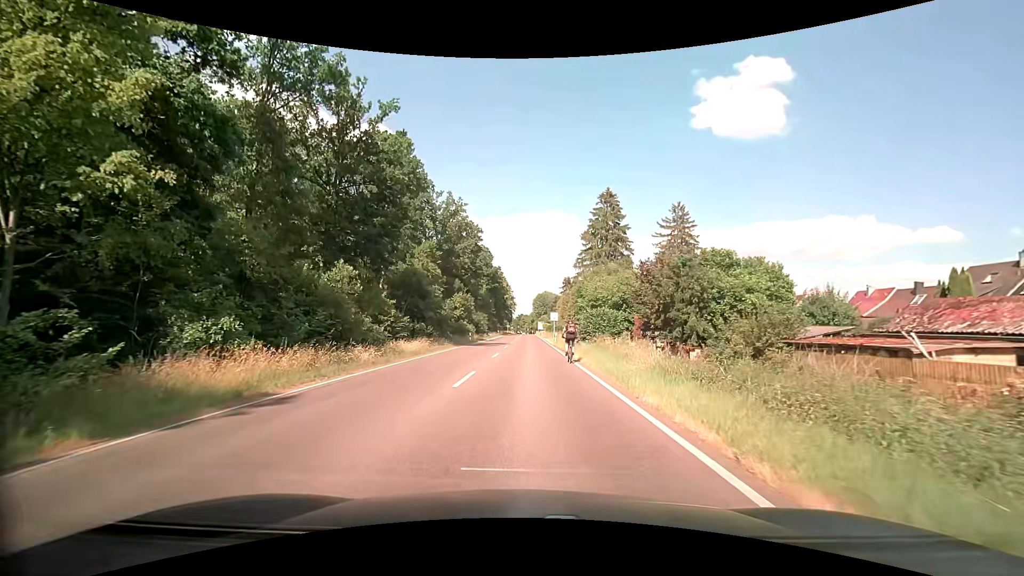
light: Day
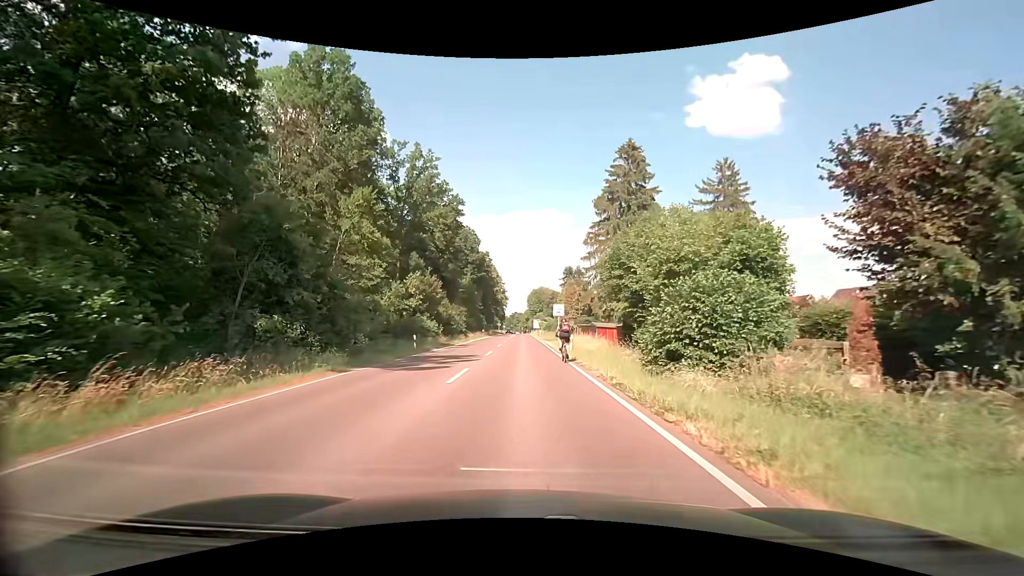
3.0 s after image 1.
(+0.2, +23.7) m; +1°
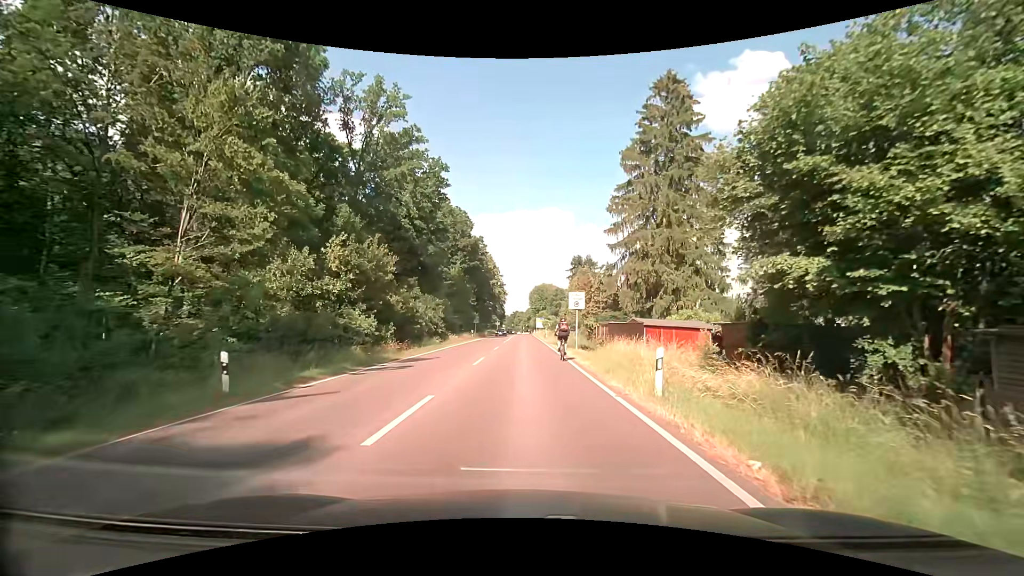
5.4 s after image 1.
(-0.1, +18.2) m; -1°
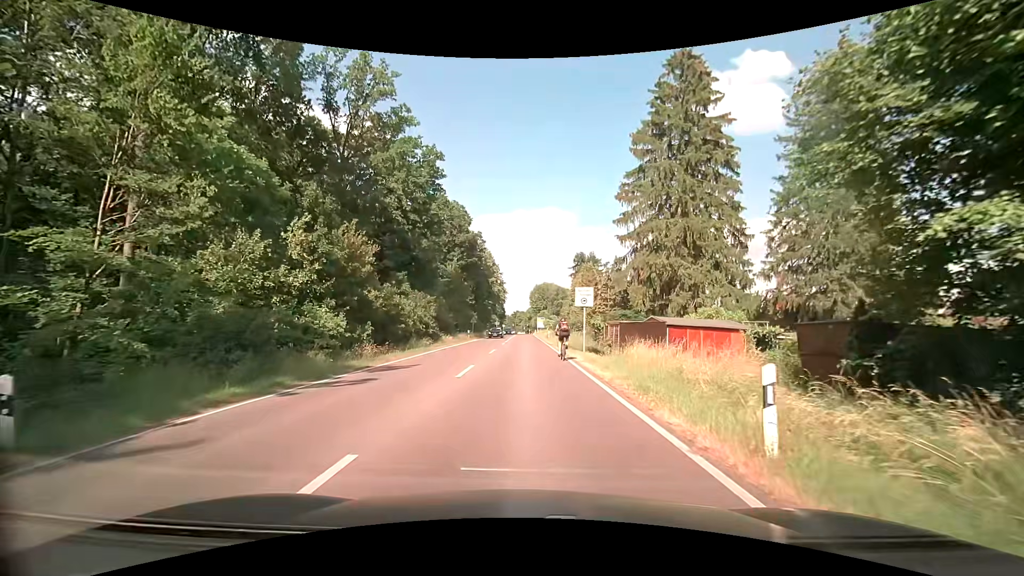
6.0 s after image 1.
(0.0, +4.4) m; 0°
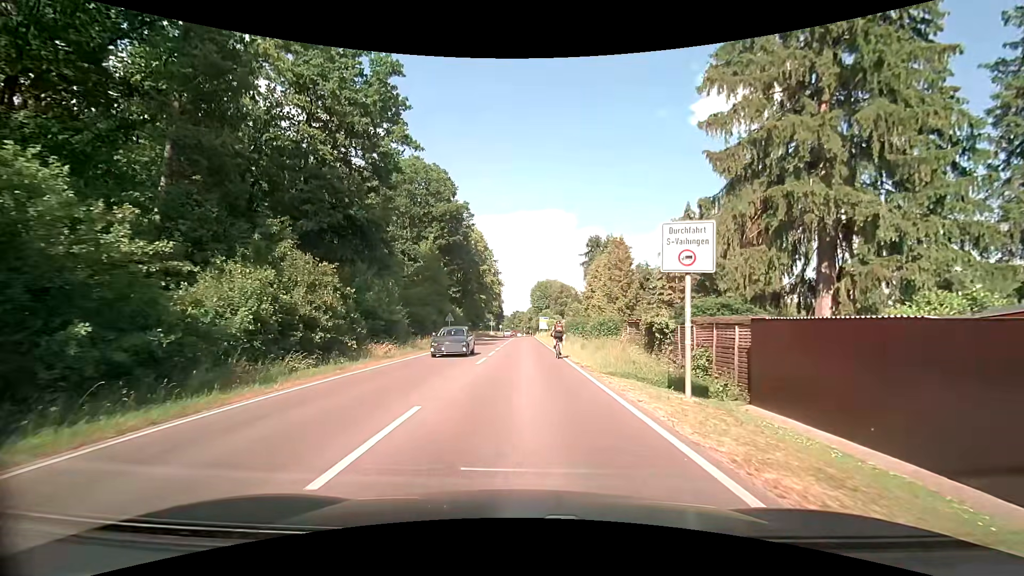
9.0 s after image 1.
(-0.2, +21.2) m; -1°
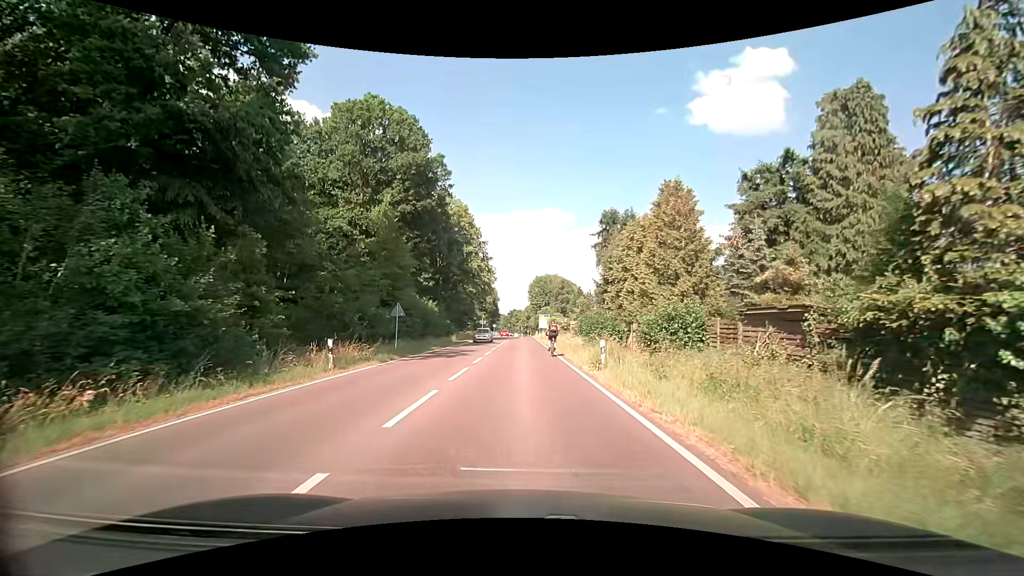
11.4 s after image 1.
(+0.1, +18.0) m; 0°
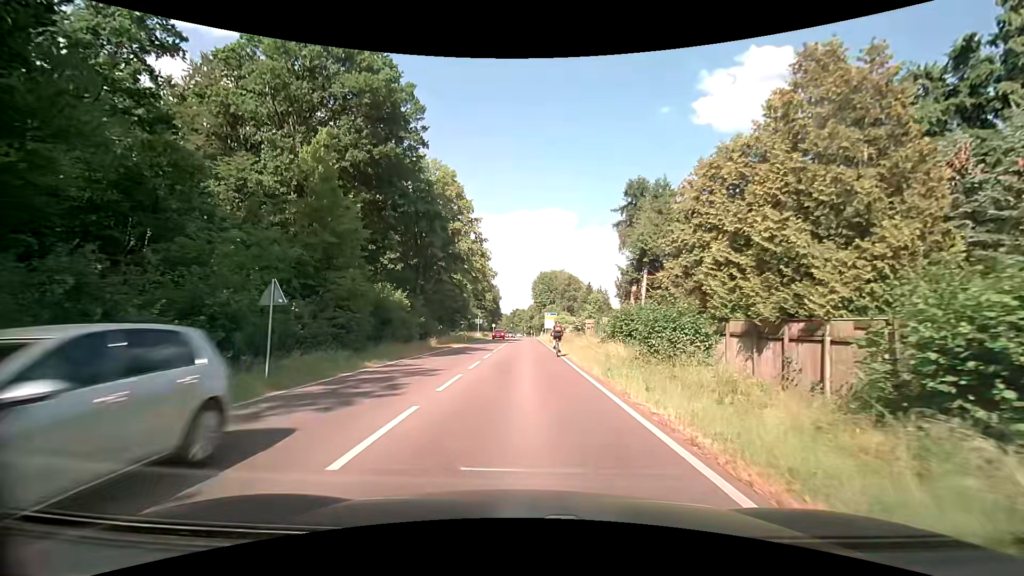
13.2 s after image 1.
(0.0, +14.2) m; -1°
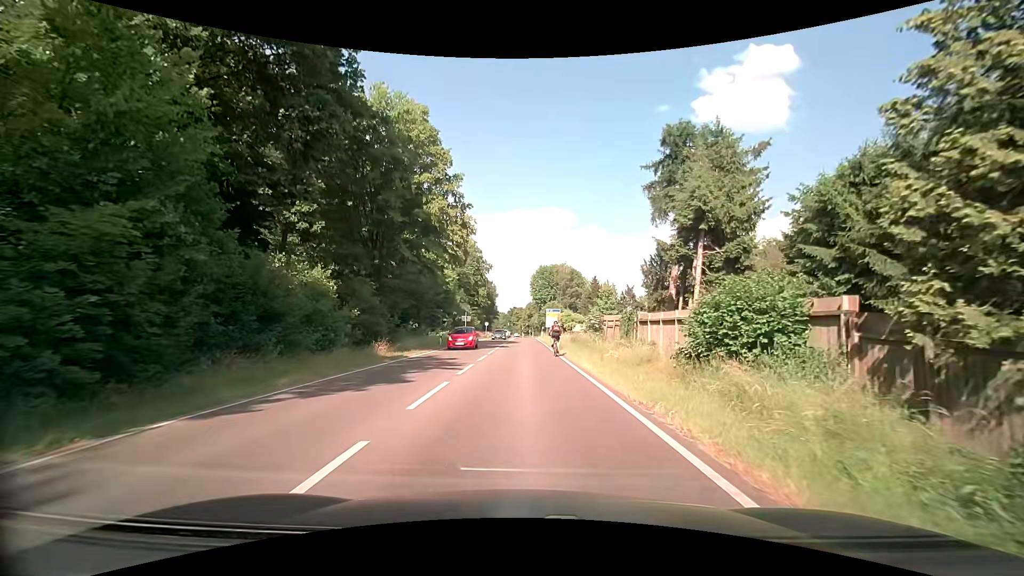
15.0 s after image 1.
(+0.1, +14.5) m; +1°
(0, +10) (0, +20) (0, +30) (0, +40) (0, +50) (0, +60) (0, +70) (0, +80) (0, +90) (0, +100) m
